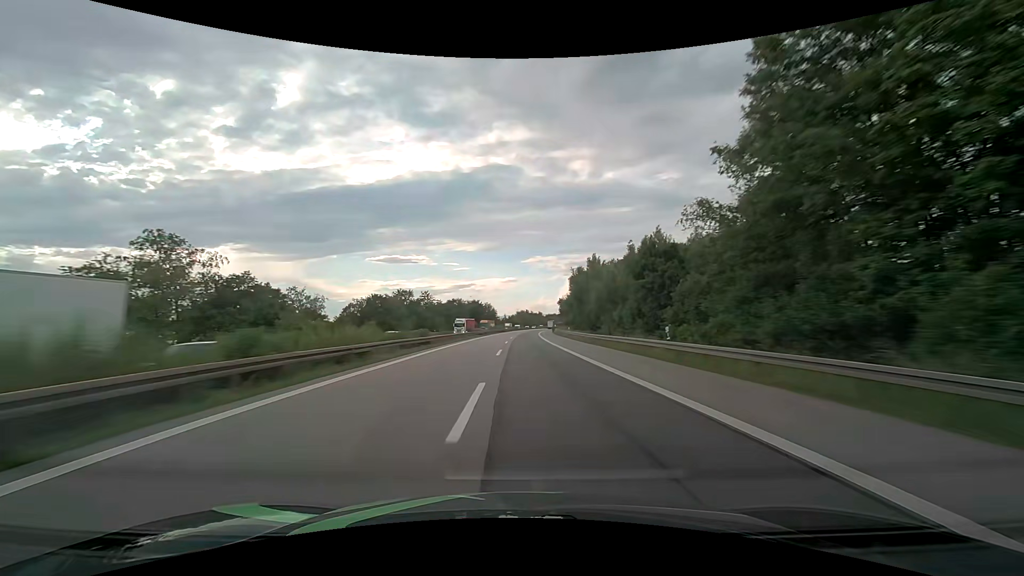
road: motorway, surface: asphalt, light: Day
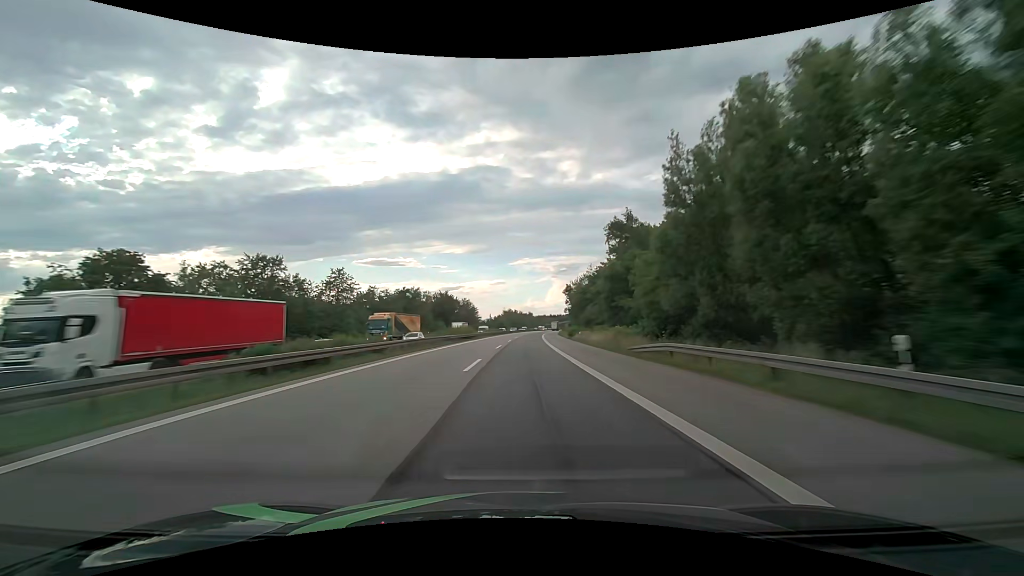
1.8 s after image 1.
(+0.8, +62.6) m; +1°
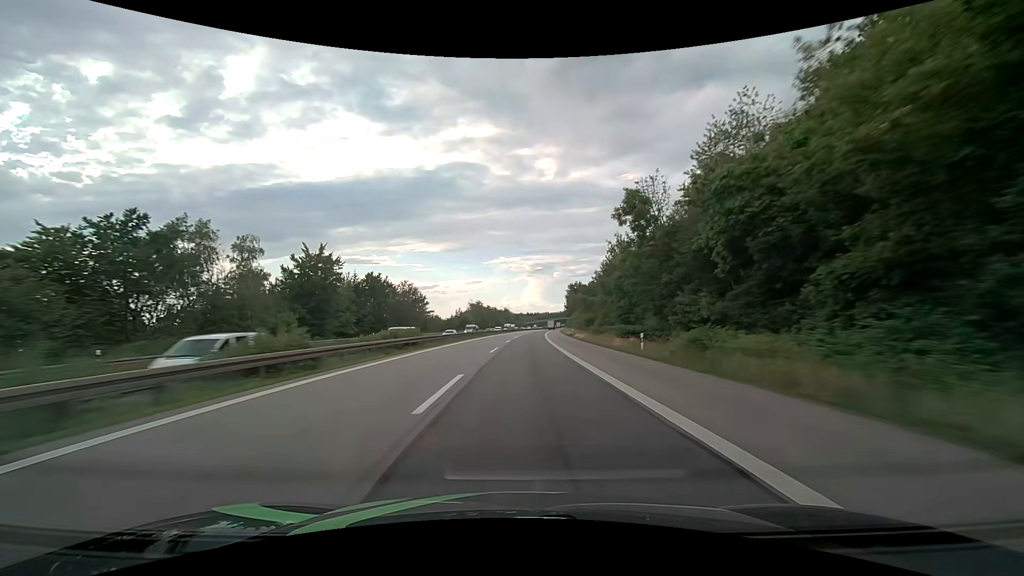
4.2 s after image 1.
(+1.6, +80.4) m; +3°
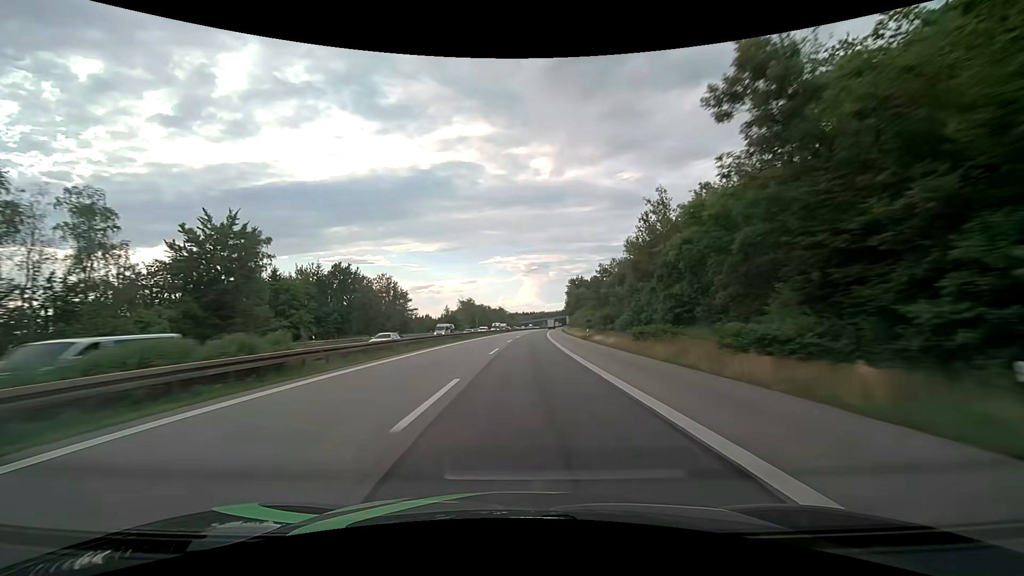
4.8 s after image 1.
(+0.1, +19.5) m; +1°
(0, +10) (0, +20) (0, +30) (+1, +40) (+1, +50) (+1, +60) (+2, +70) (+2, +80) (+3, +90) (+4, +100) m
